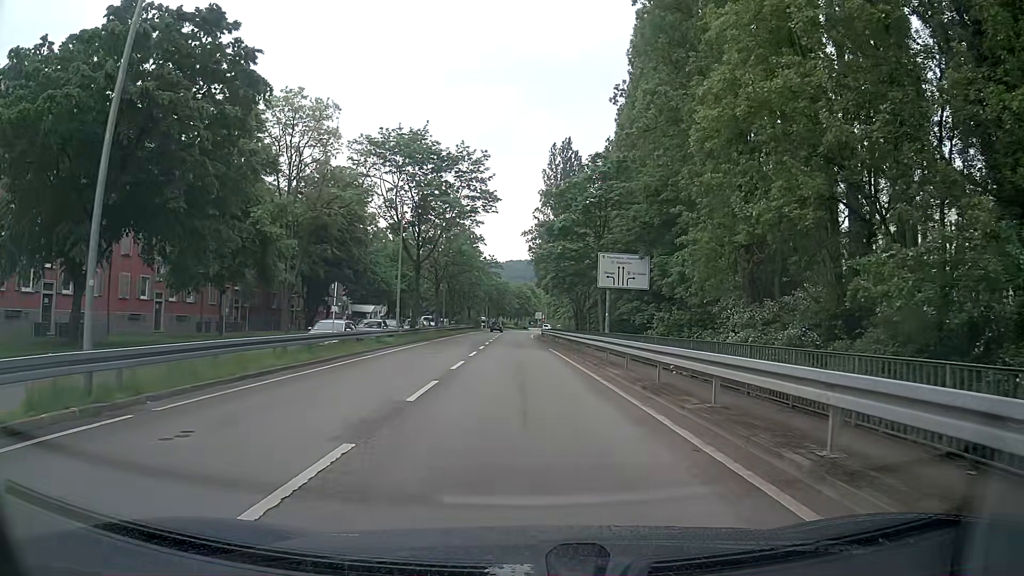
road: primary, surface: asphalt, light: Day
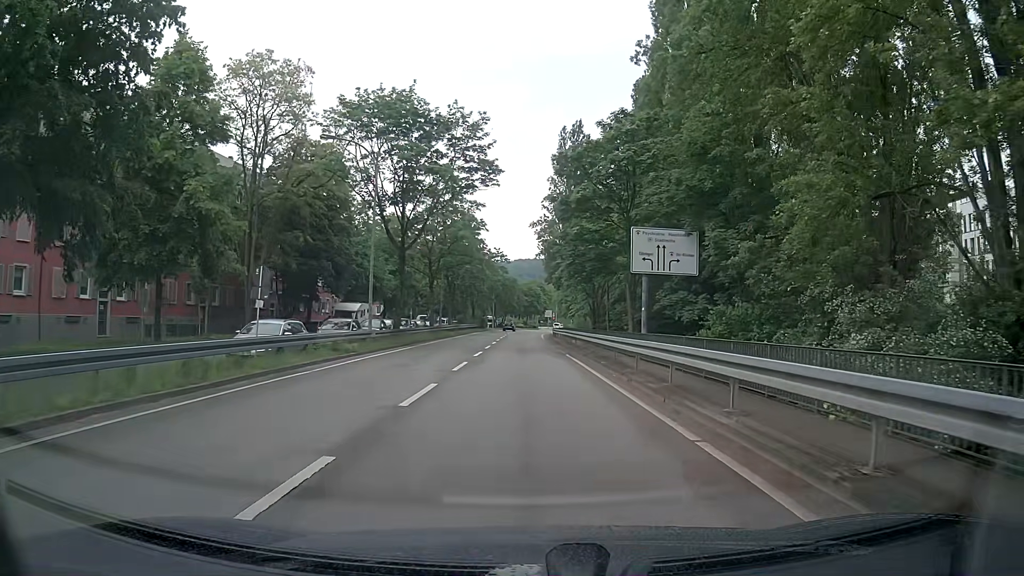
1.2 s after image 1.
(-0.1, +9.0) m; -1°
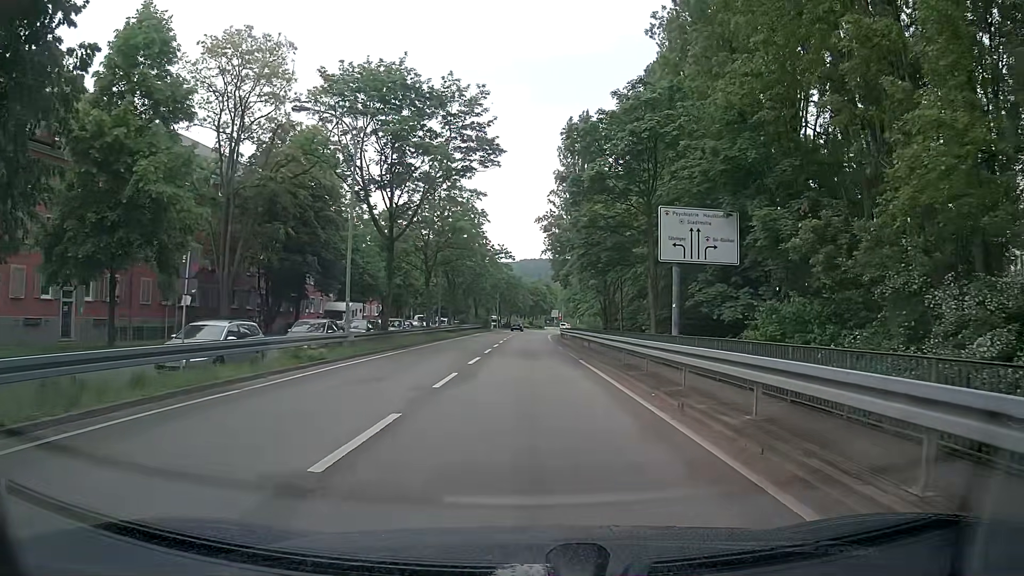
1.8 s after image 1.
(-0.1, +4.8) m; -1°
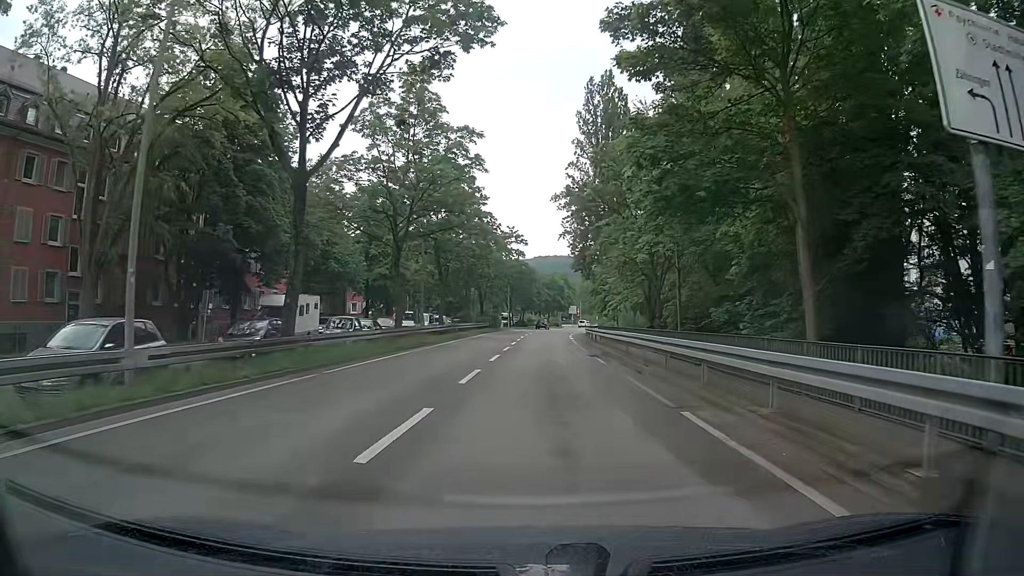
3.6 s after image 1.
(-0.2, +15.8) m; -1°
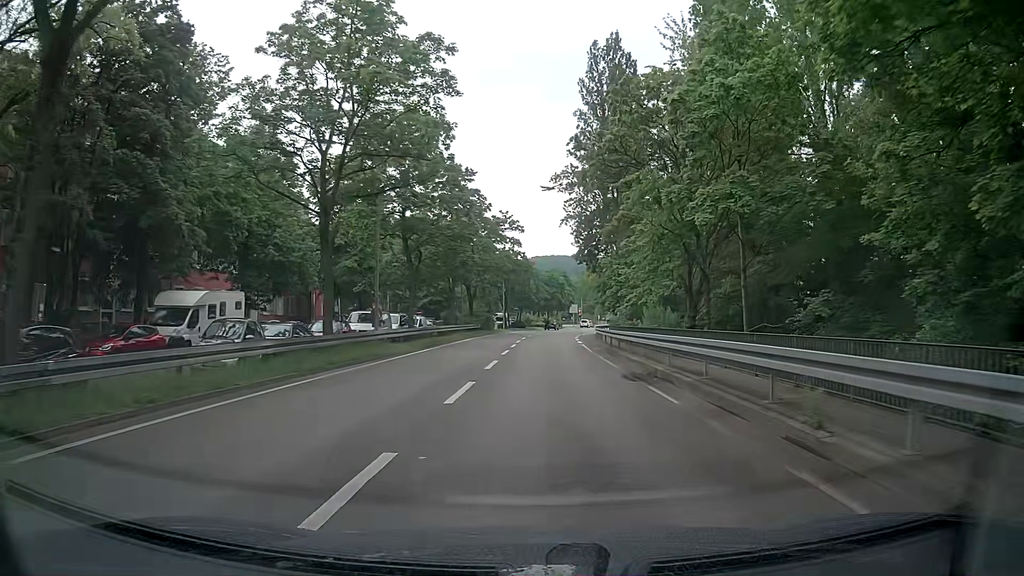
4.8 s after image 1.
(0.0, +11.5) m; 0°
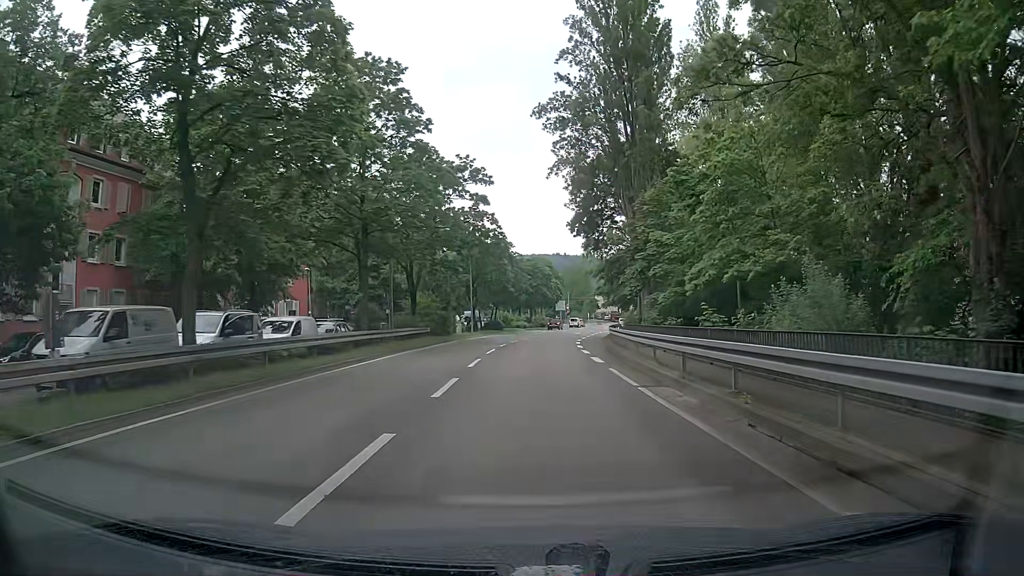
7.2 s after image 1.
(+0.6, +22.9) m; +2°
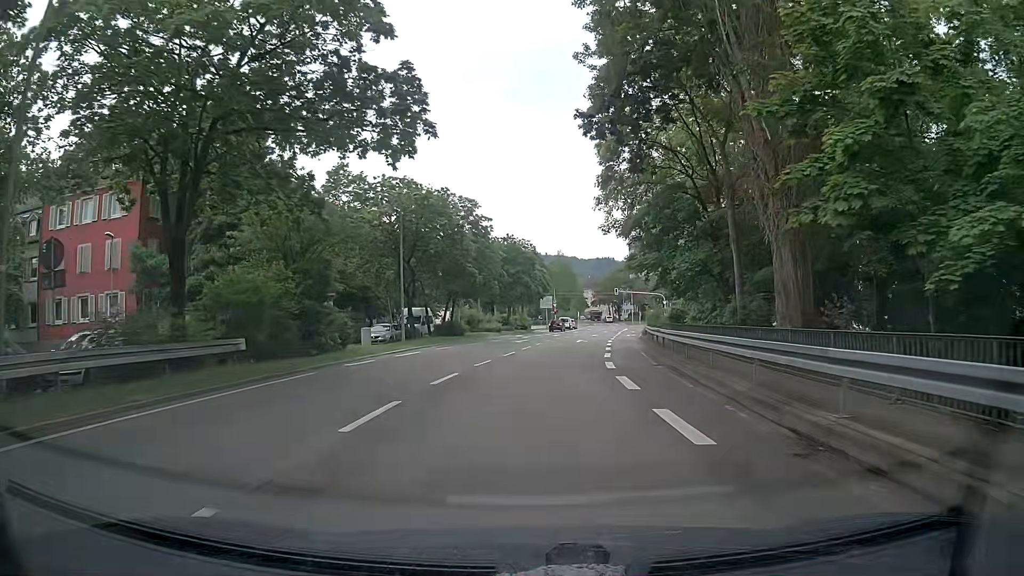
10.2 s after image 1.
(+0.6, +27.5) m; 0°
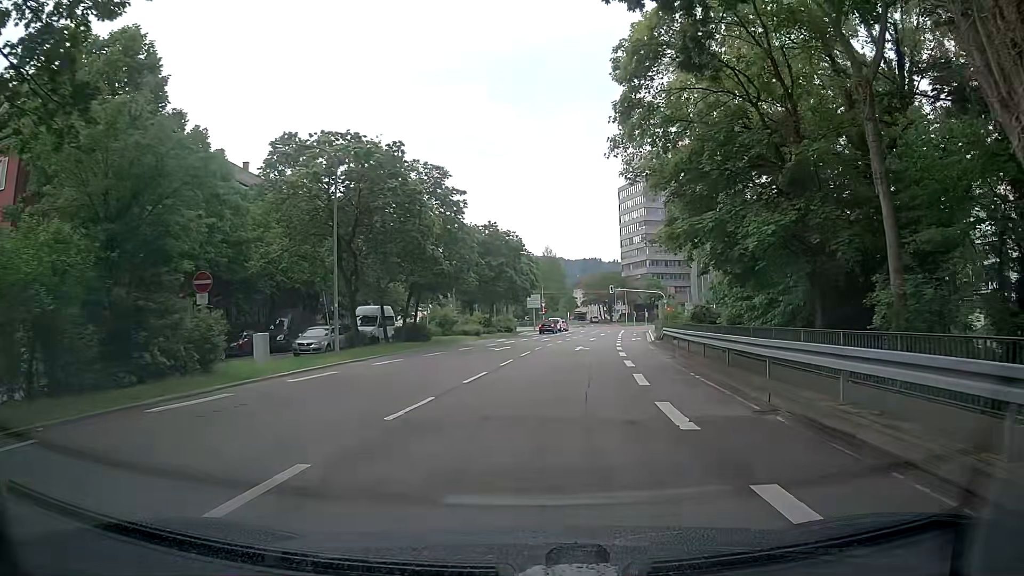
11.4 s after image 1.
(+0.4, +10.9) m; +2°
(0, +10) (+1, +20) (+2, +30) (+3, +40) (+4, +50) (+6, +60) (+7, +70) (+9, +79) (+10, +89) (+11, +99) m
